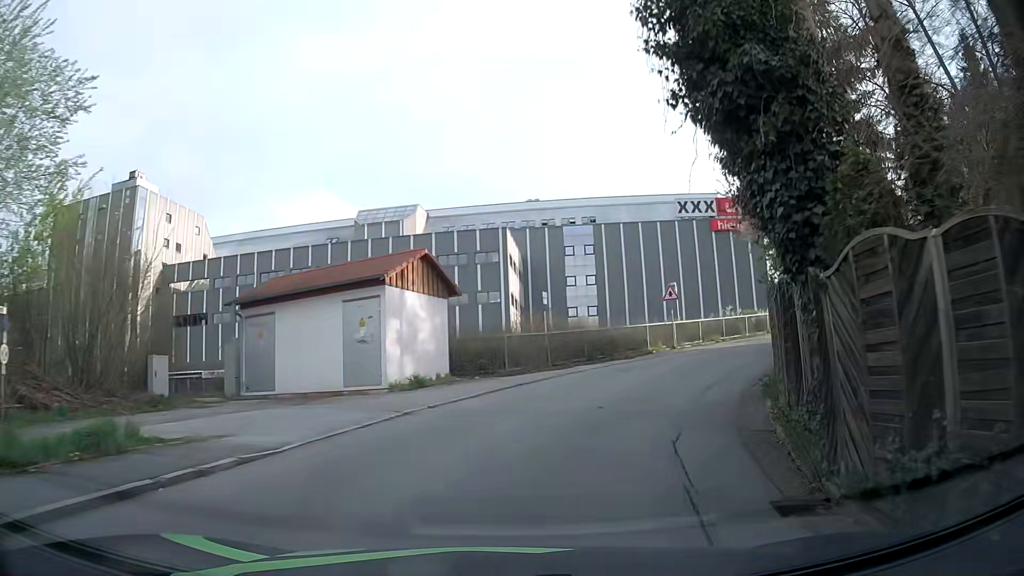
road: residential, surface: asphalt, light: Day
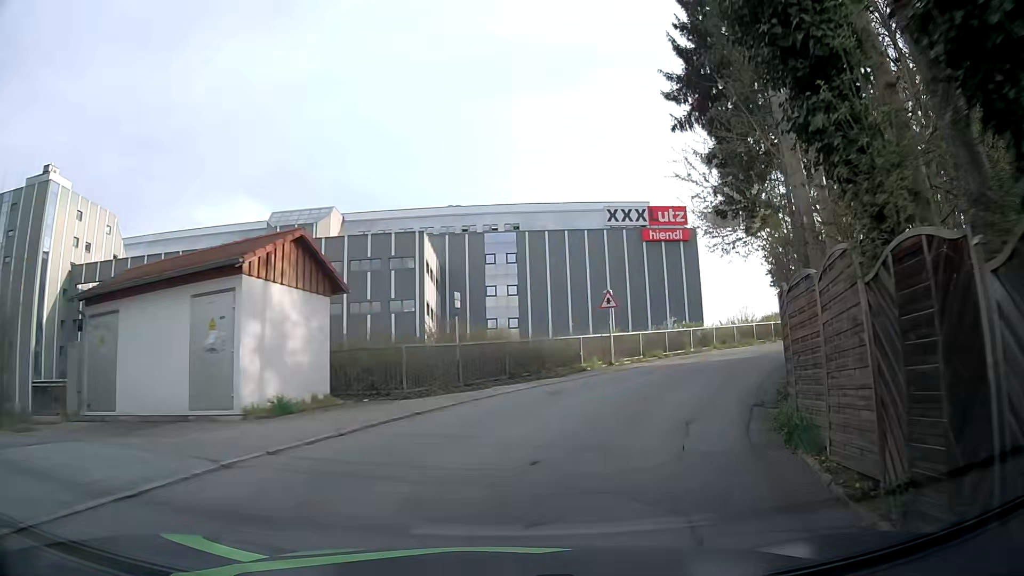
(+0.3, +4.6) m; +6°
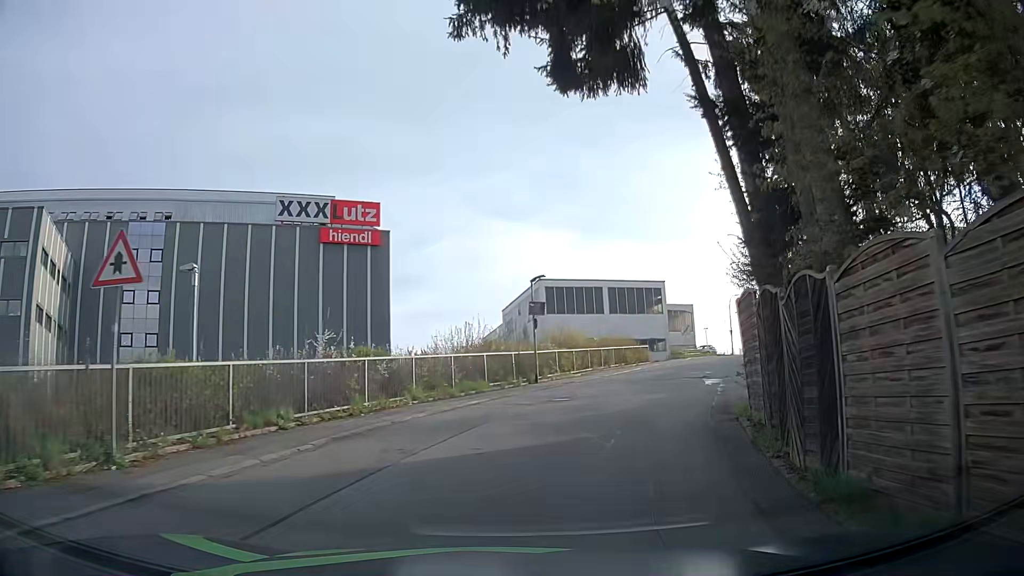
(+4.3, +17.1) m; +27°
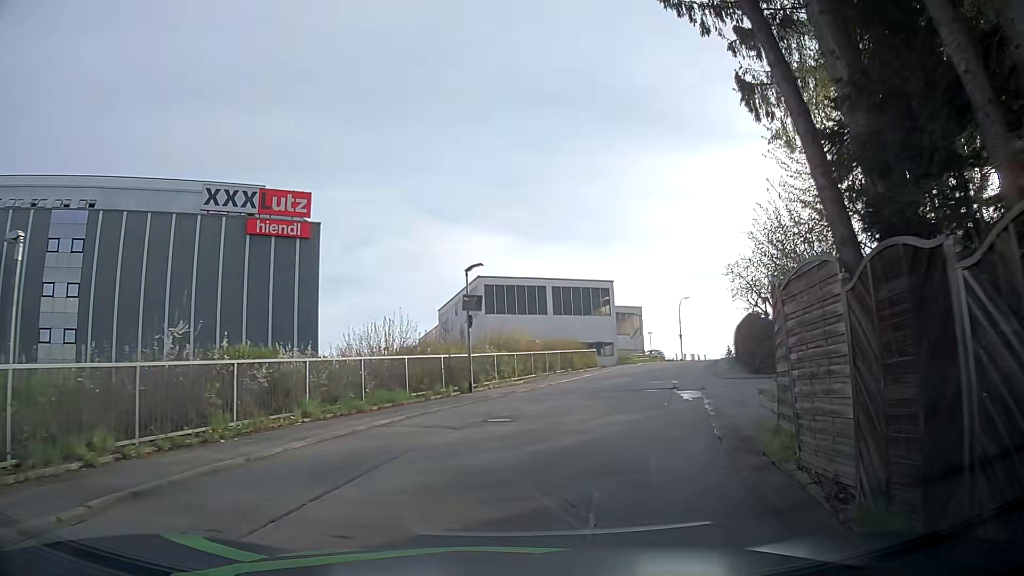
(+0.2, +4.3) m; +5°
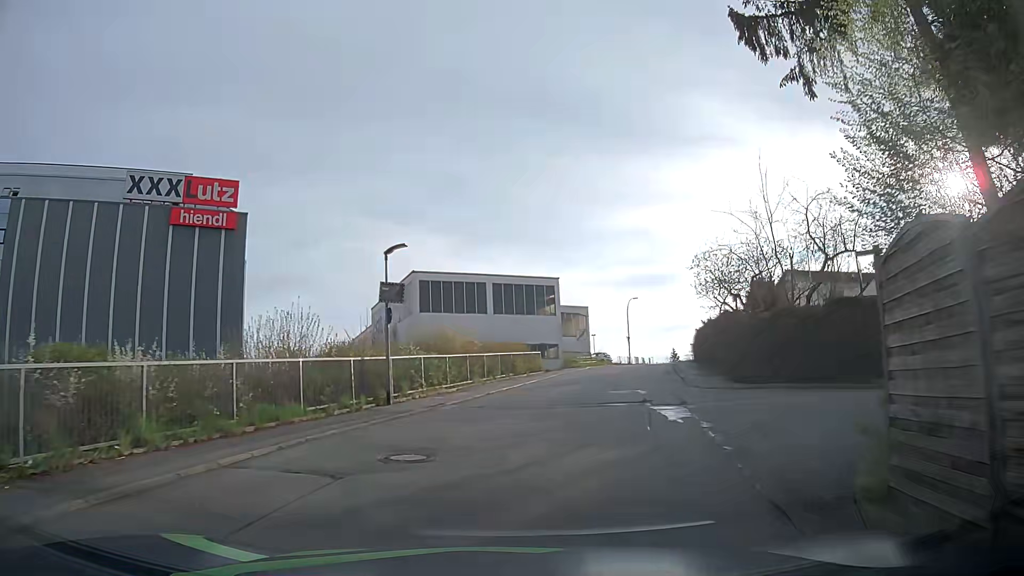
(+0.2, +4.3) m; +5°
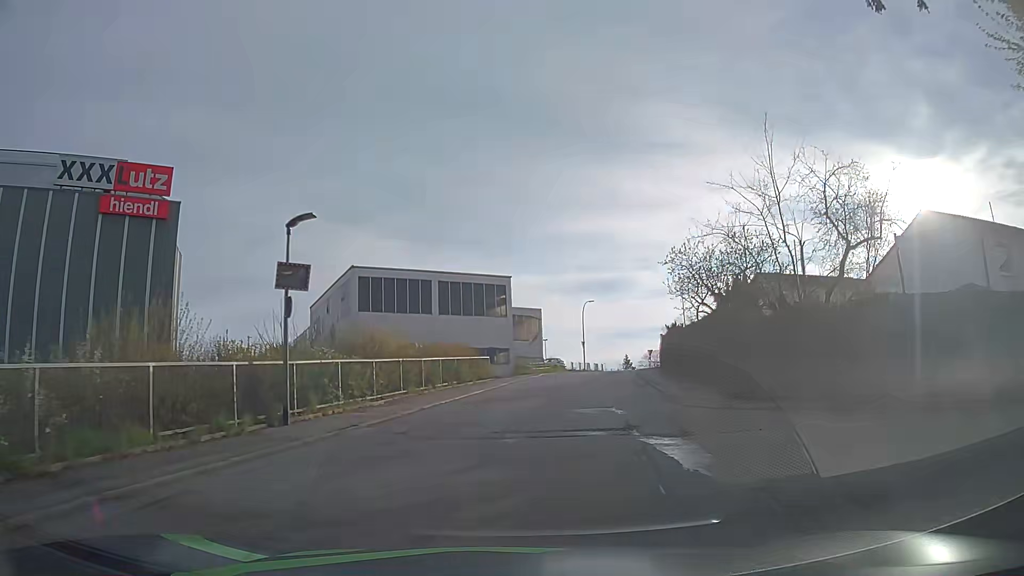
(+0.2, +4.3) m; +3°
